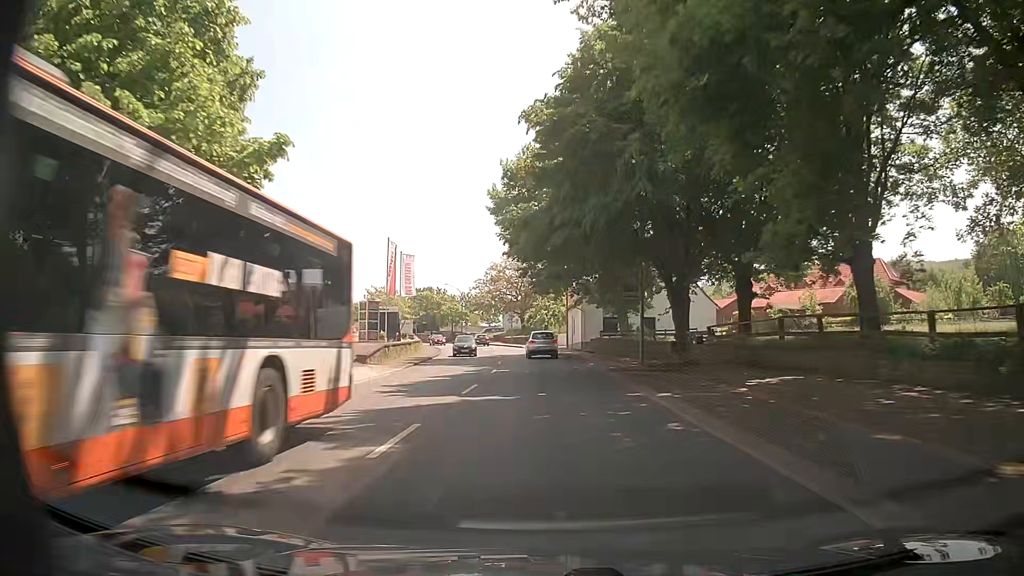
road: primary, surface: asphalt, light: Day
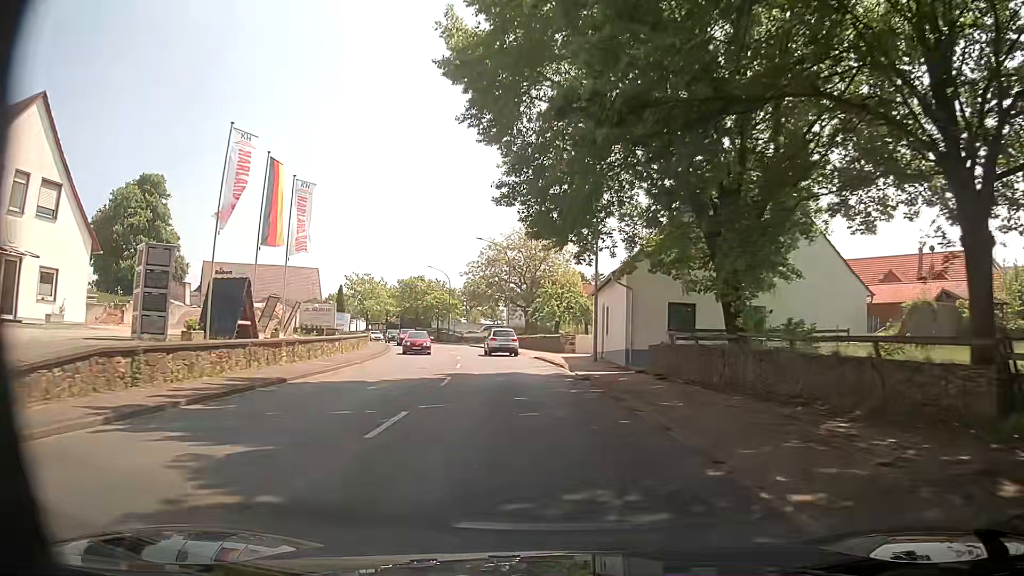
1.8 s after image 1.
(+0.4, +26.1) m; 0°
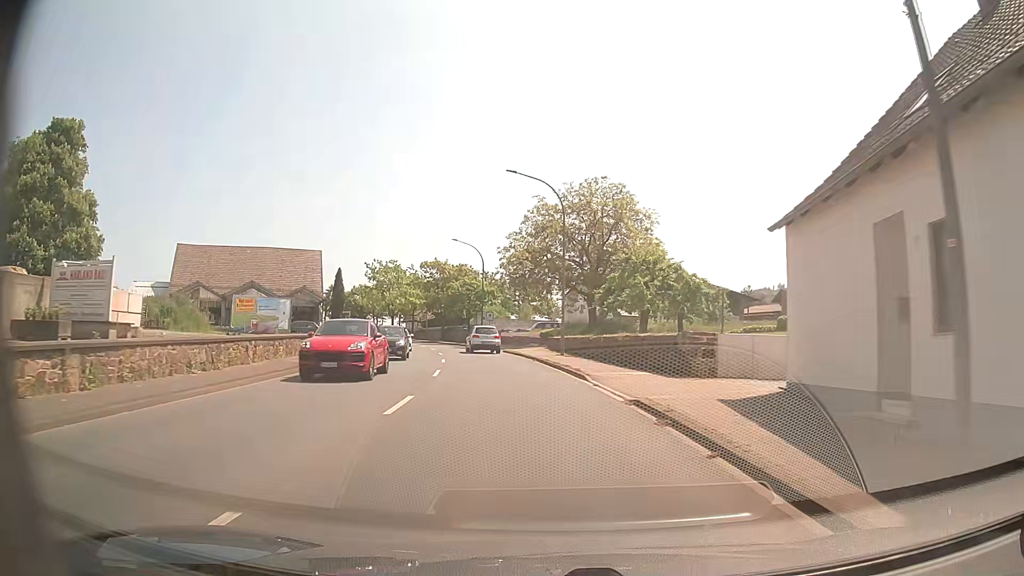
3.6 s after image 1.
(-1.0, +25.2) m; -5°
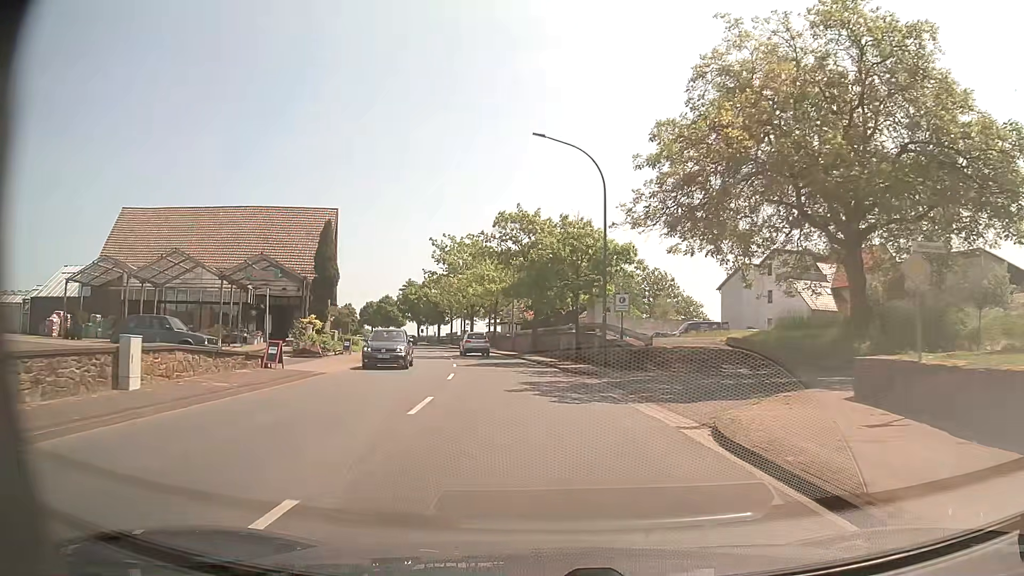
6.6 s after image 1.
(-3.1, +35.6) m; -10°
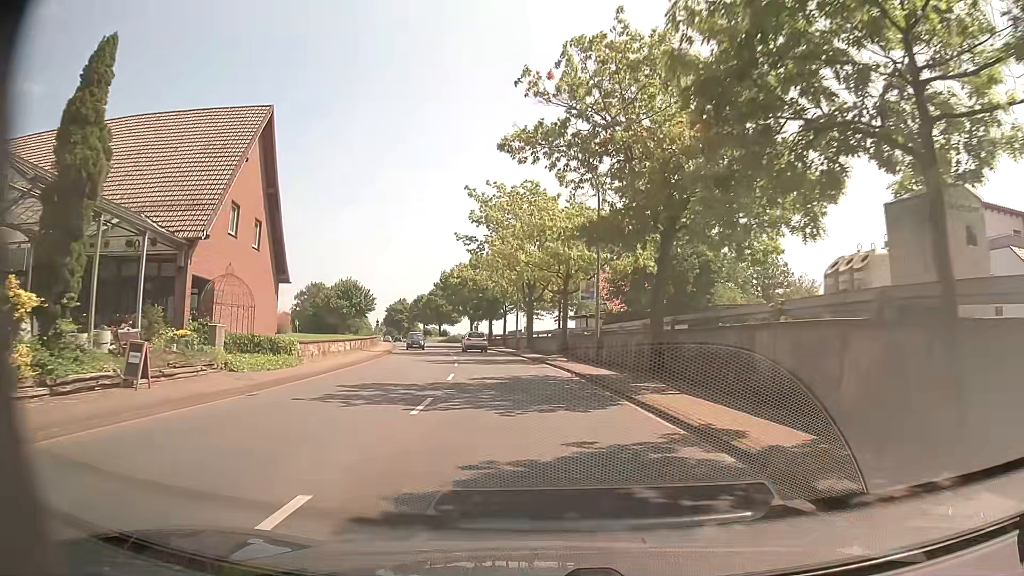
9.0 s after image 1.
(-1.5, +27.1) m; -6°
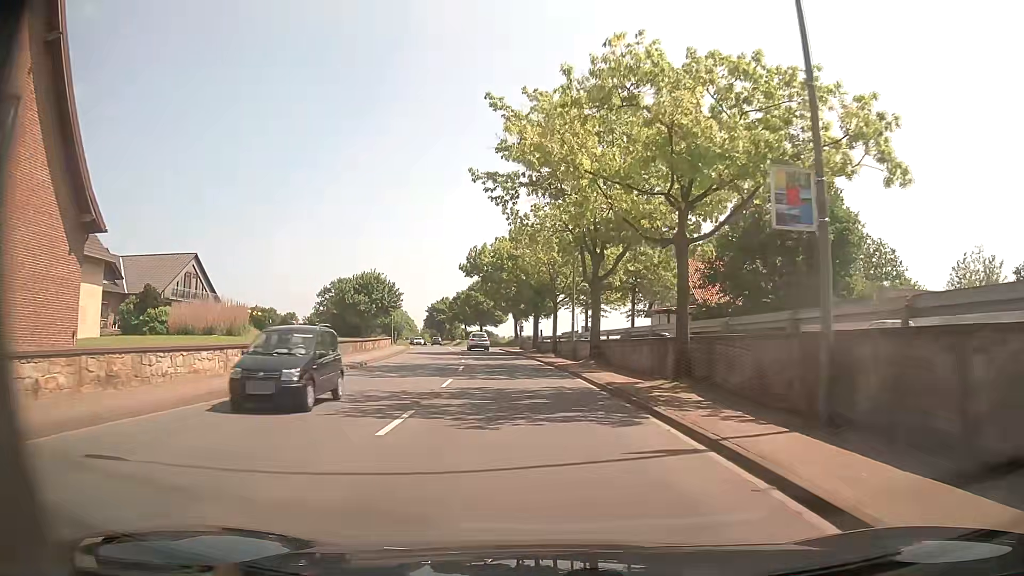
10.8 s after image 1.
(-0.7, +20.7) m; -5°
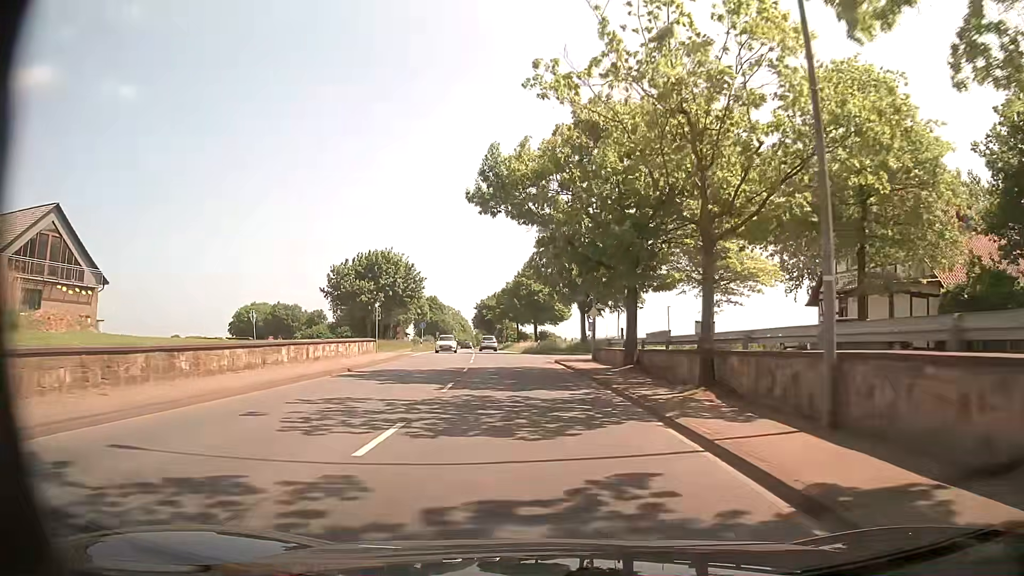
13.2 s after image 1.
(-1.2, +29.0) m; -5°
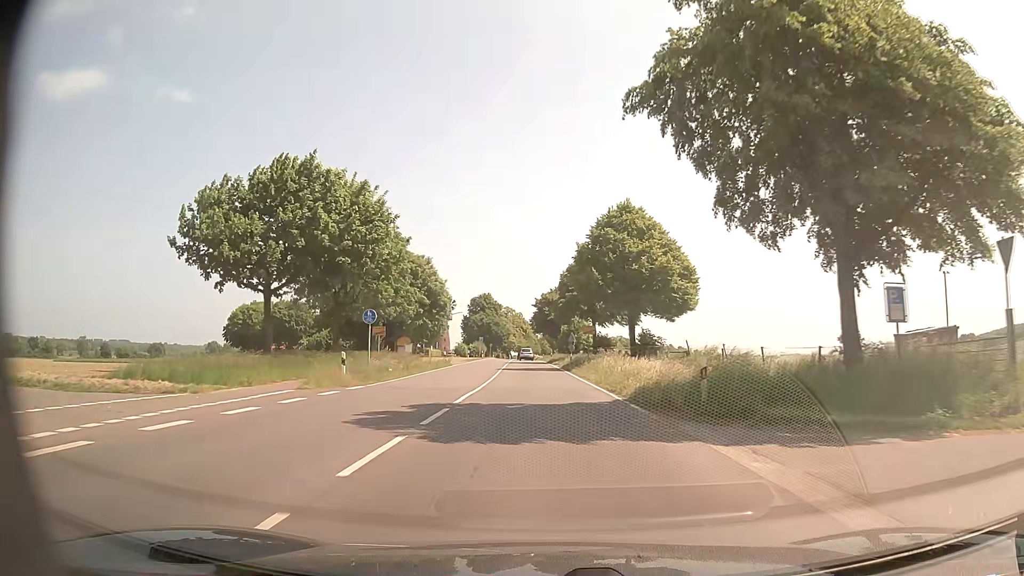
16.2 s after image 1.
(-2.4, +42.4) m; -6°
(0, +10) (0, +20) (-1, +30) (-1, +40) (-1, +50) (-2, +60) (-2, +70) (-3, +80) (-3, +90) (-4, +100) m
